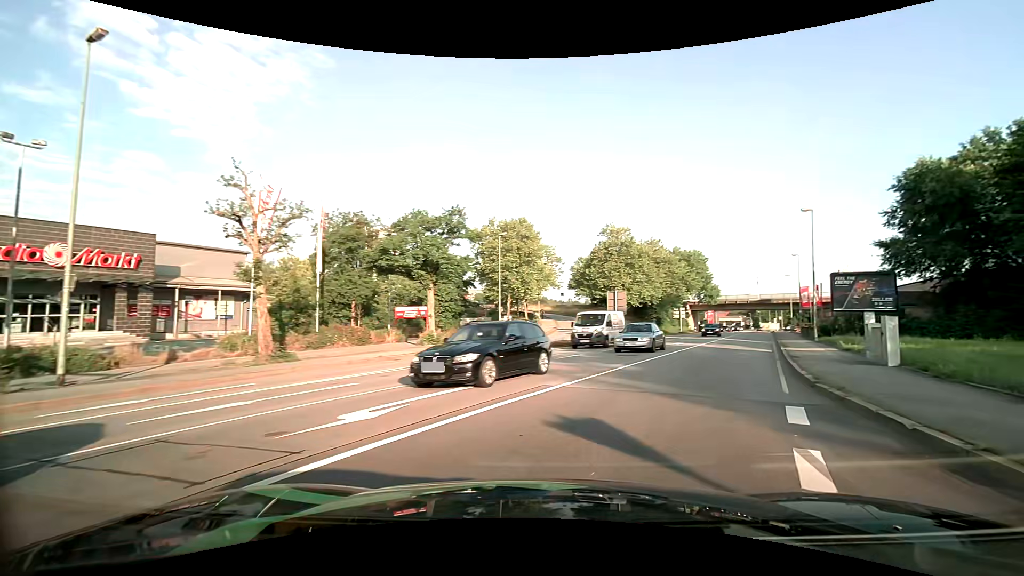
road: primary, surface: asphalt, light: Day
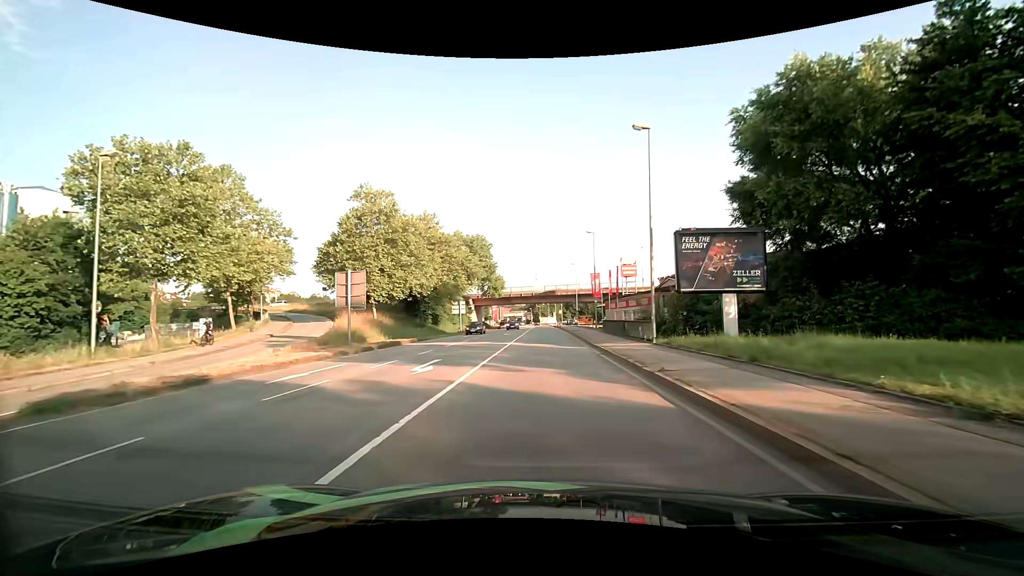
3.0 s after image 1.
(+6.3, +20.4) m; +24°
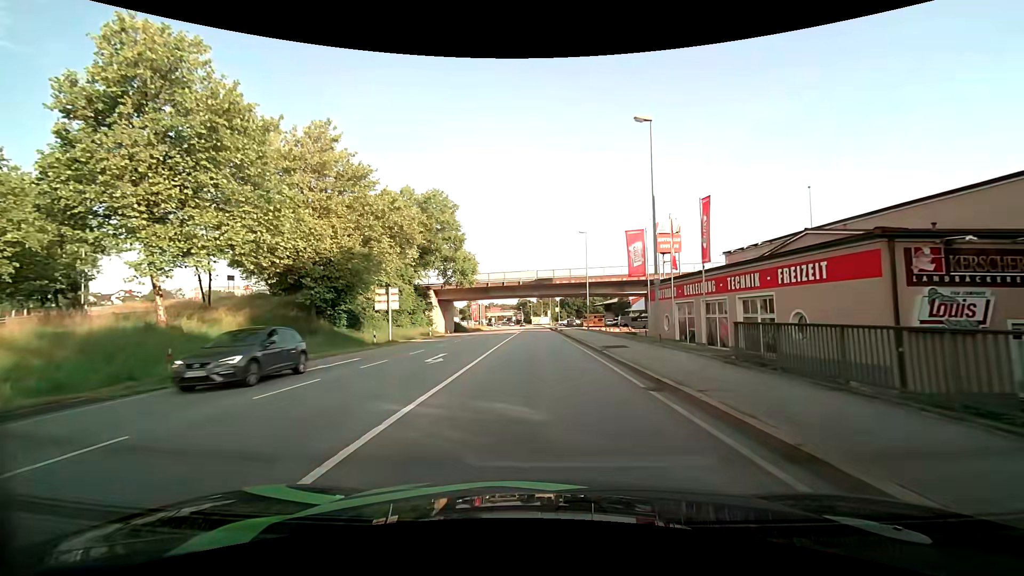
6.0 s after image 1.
(+0.3, +30.2) m; +1°
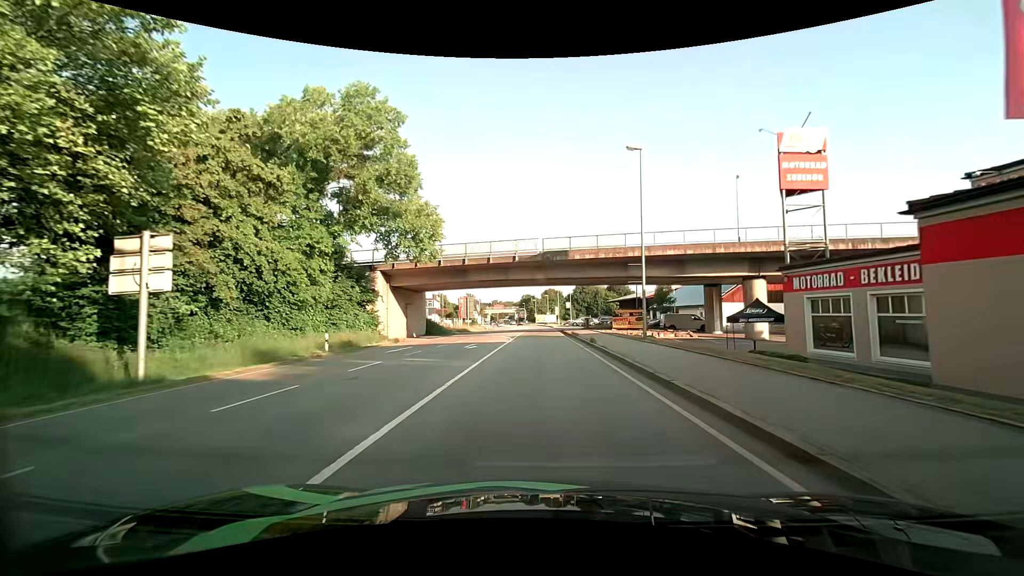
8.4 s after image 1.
(-0.3, +25.5) m; -1°
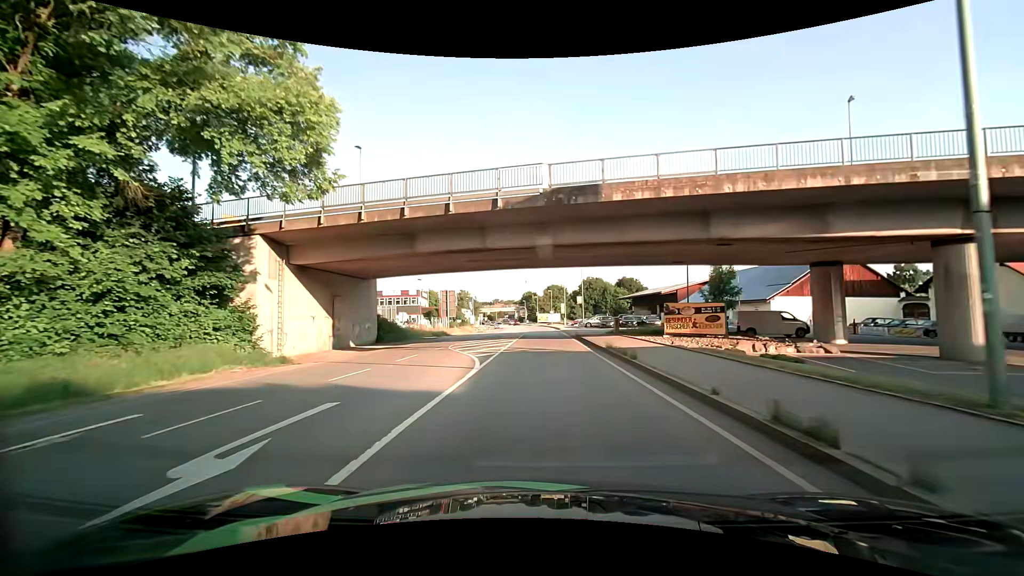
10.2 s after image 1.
(0.0, +19.9) m; 0°
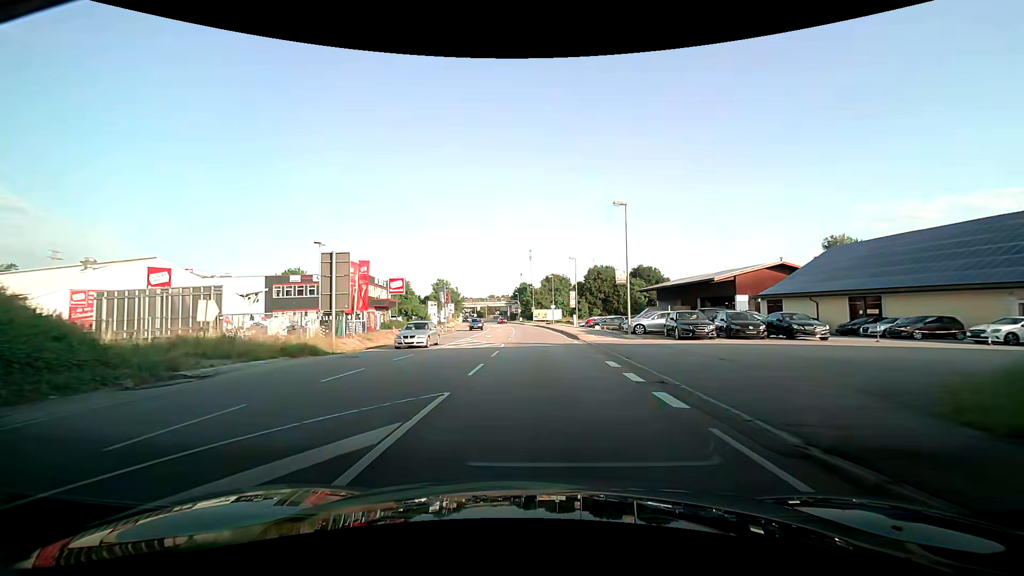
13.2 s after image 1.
(+0.1, +34.5) m; -1°
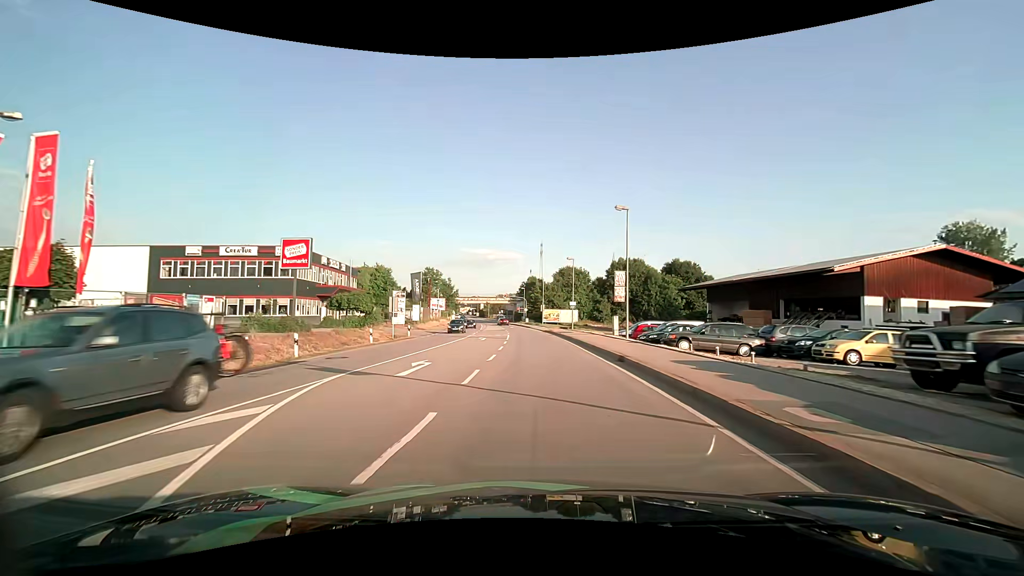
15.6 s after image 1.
(+0.1, +27.0) m; 0°
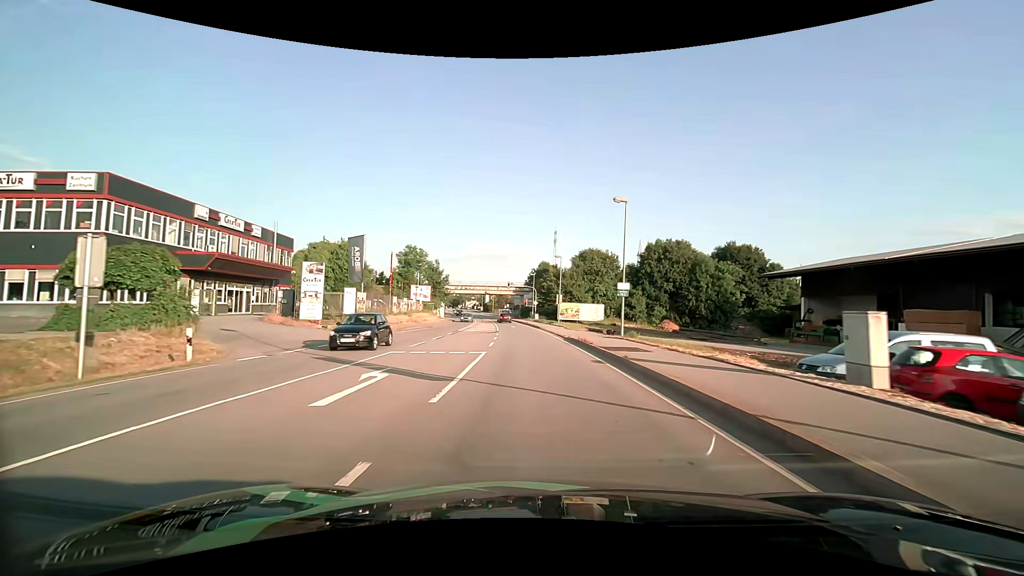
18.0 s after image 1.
(-0.4, +26.6) m; -2°
